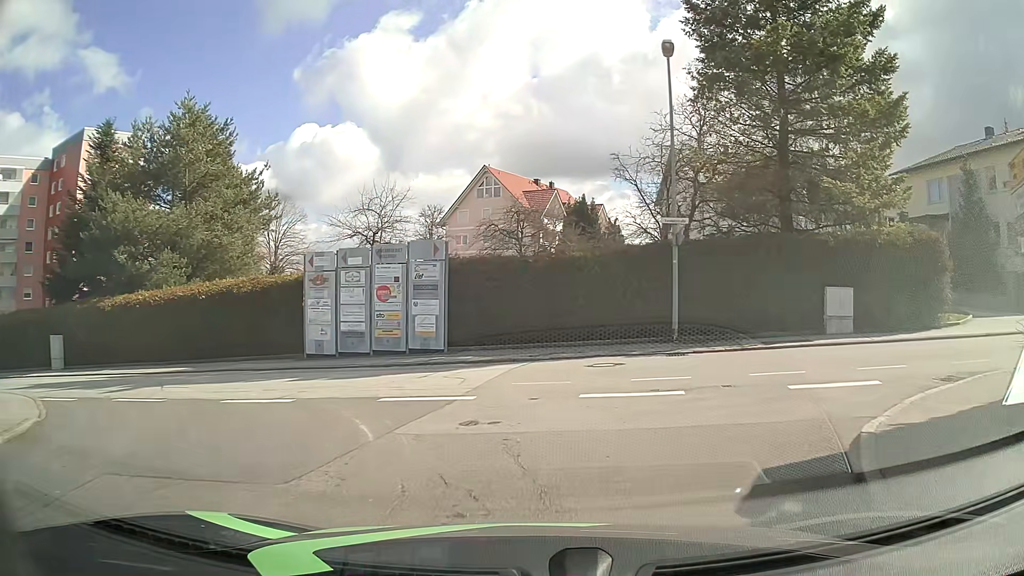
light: Day
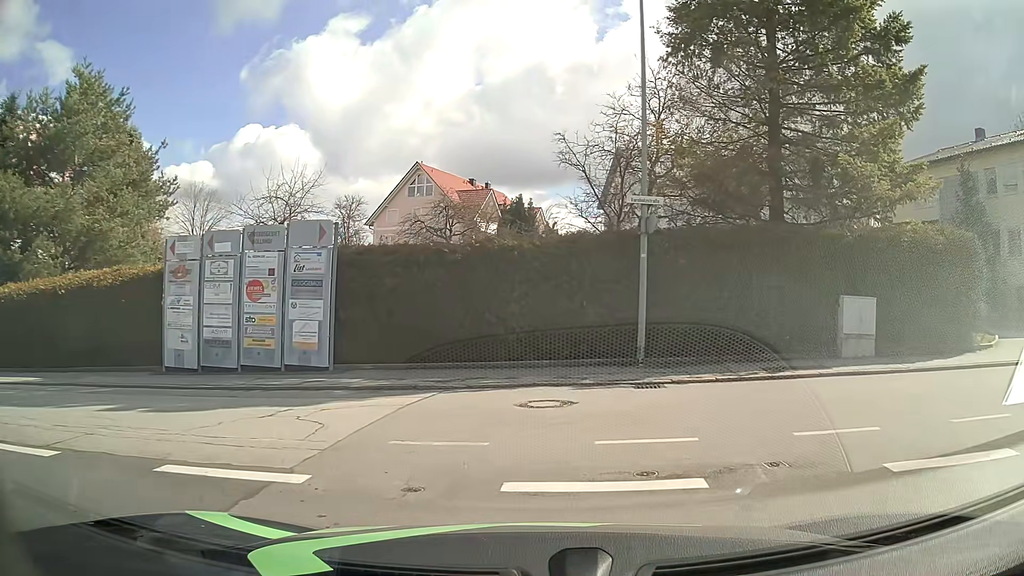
(+0.3, +4.6) m; +7°
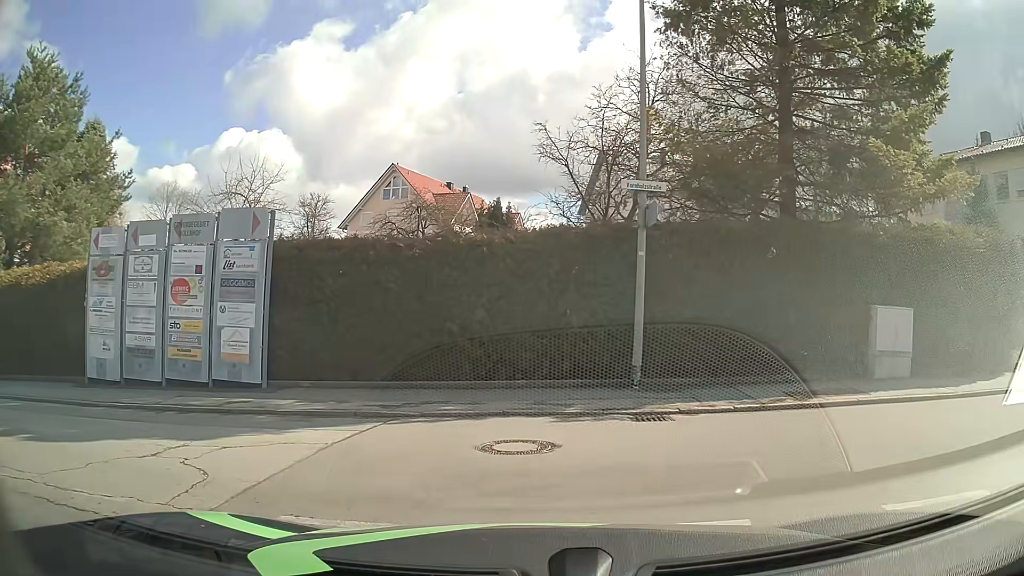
(0.0, +2.2) m; +1°
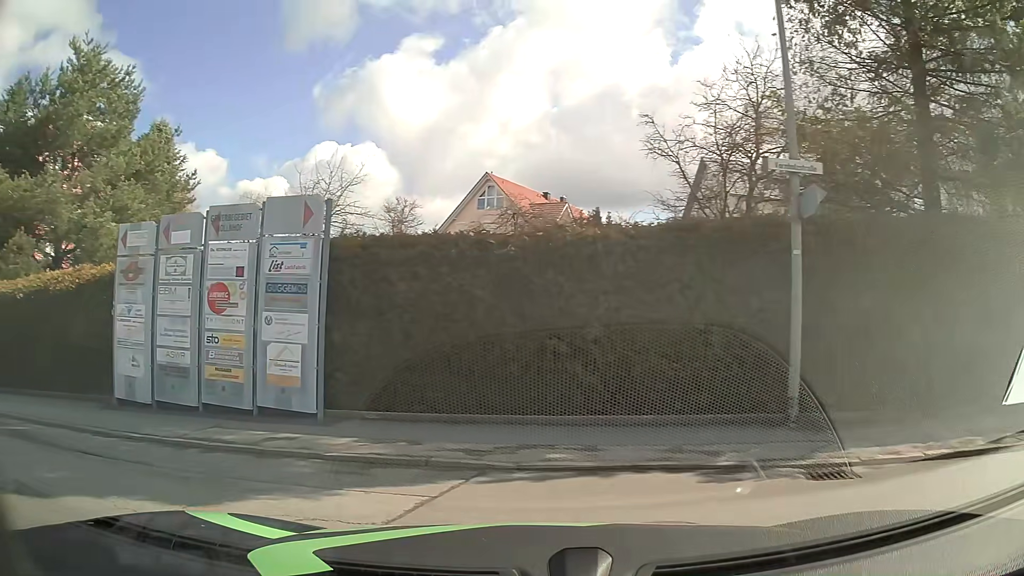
(-0.1, +2.6) m; -6°
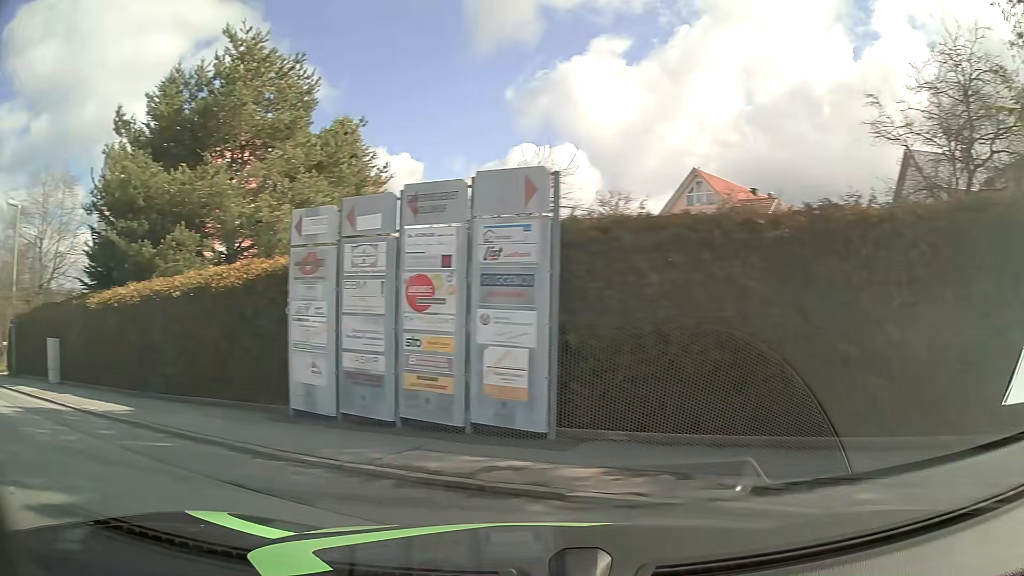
(-0.4, +2.0) m; -20°
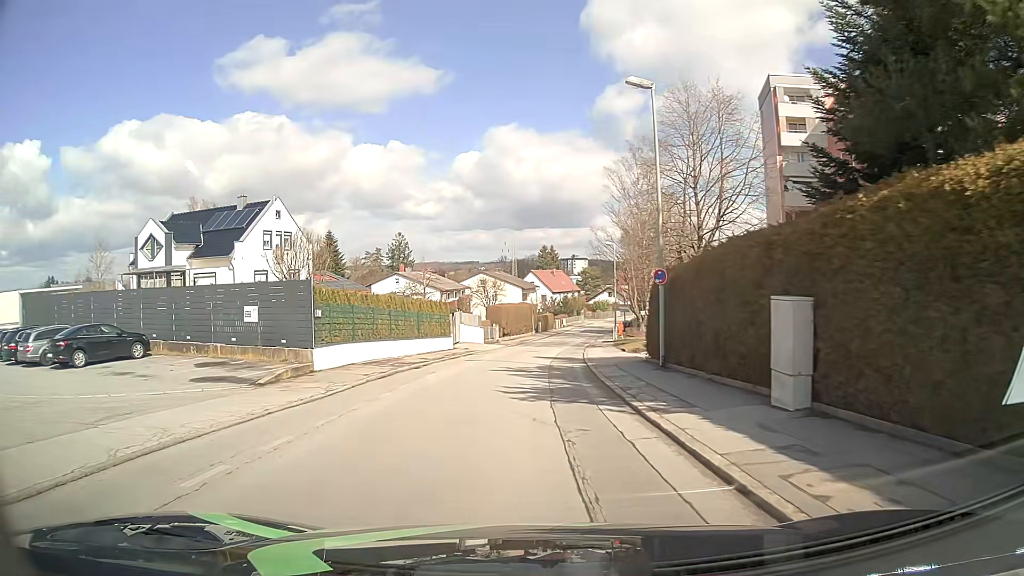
(-9.4, +11.0) m; -58°
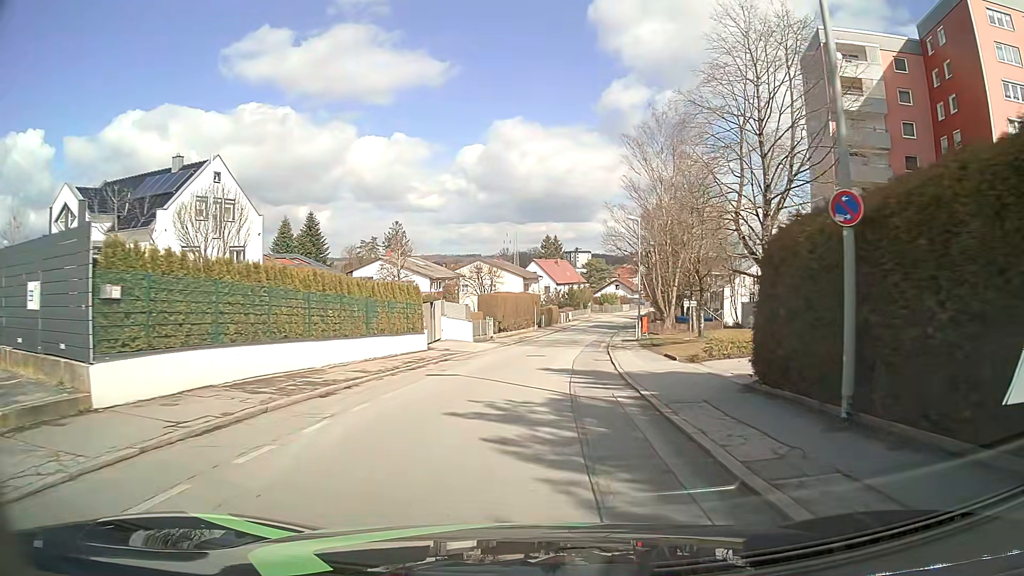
(+0.1, +11.3) m; +1°
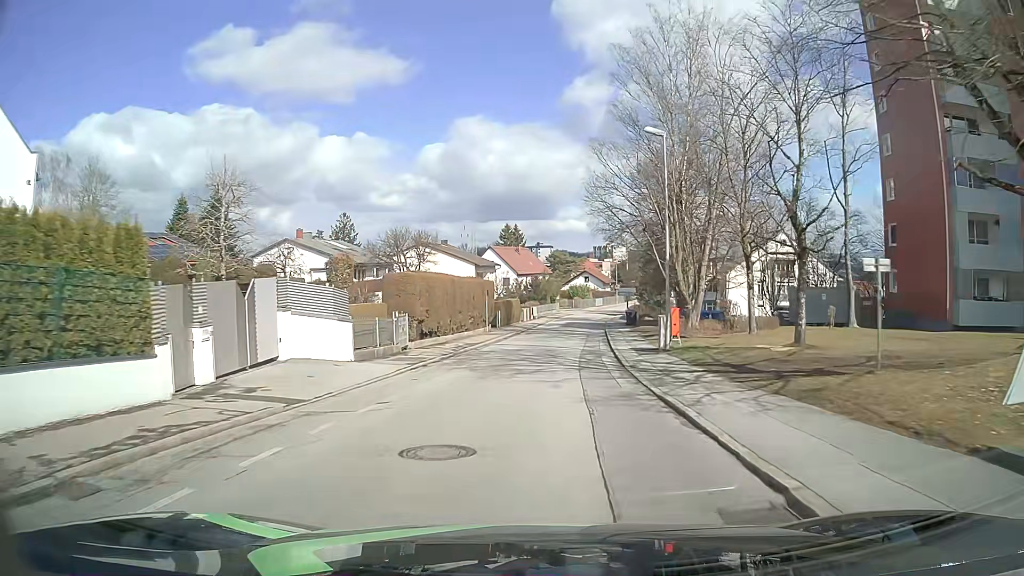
(+0.7, +20.2) m; +3°
(0, +10) (+1, +20) (+1, +30) (+2, +40) (+3, +50) (+4, +60) (+6, +70) (+7, +80) (+9, +89) (+12, +99) m
